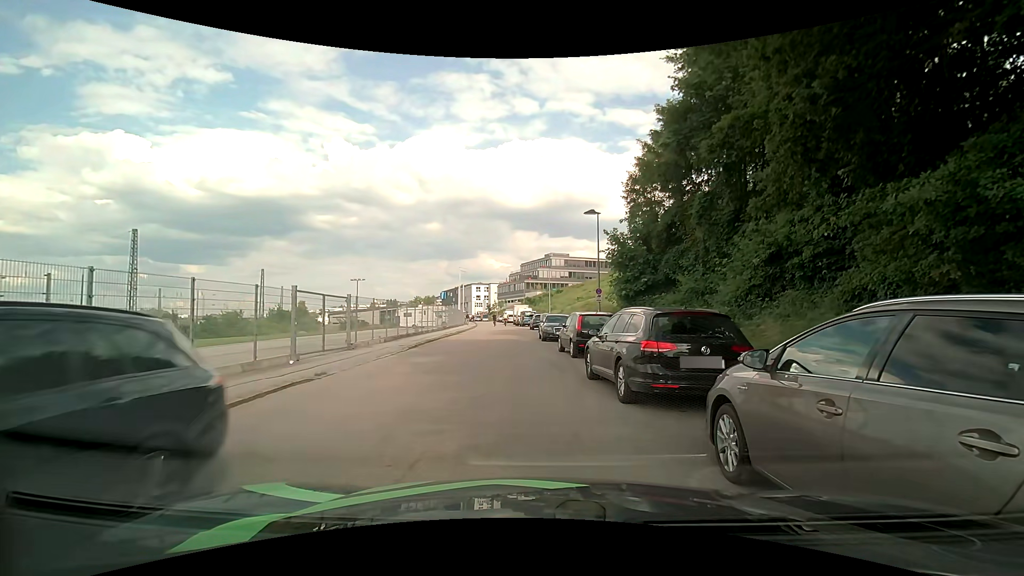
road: residential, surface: asphalt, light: Day
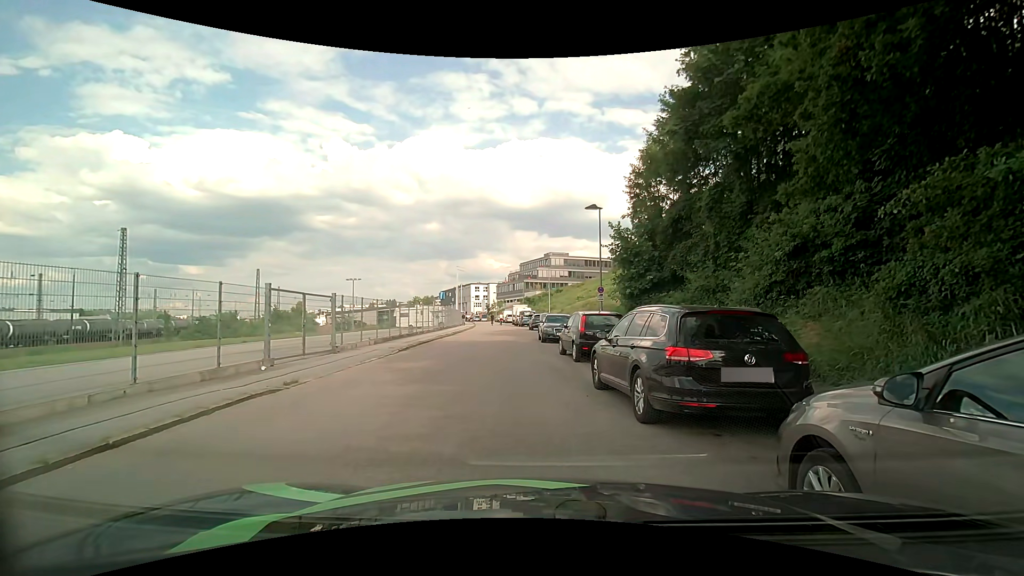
(0.0, +1.4) m; 0°
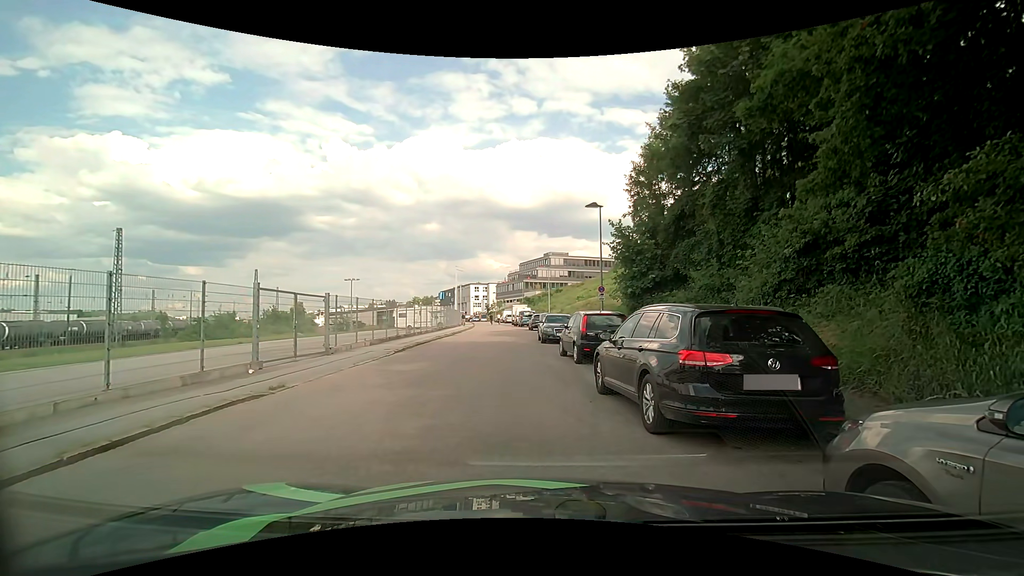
(0.0, +0.5) m; 0°
